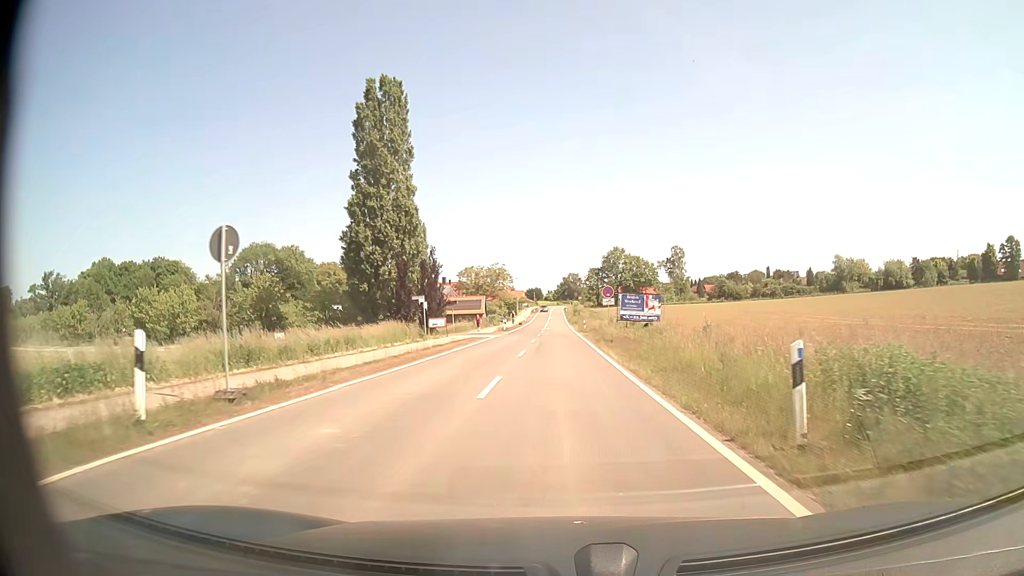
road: tertiary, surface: asphalt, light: Day
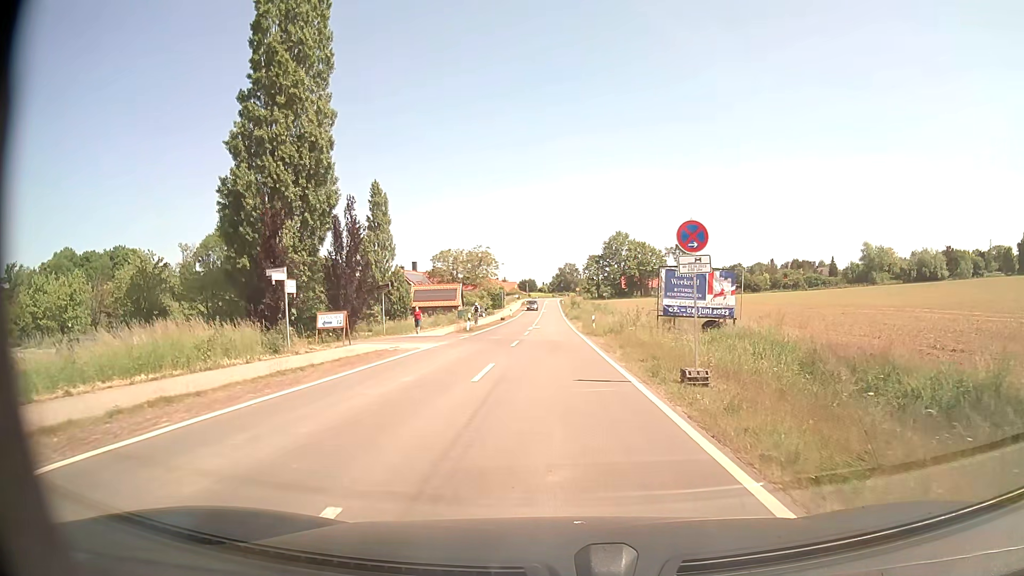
(+0.2, +22.3) m; 0°
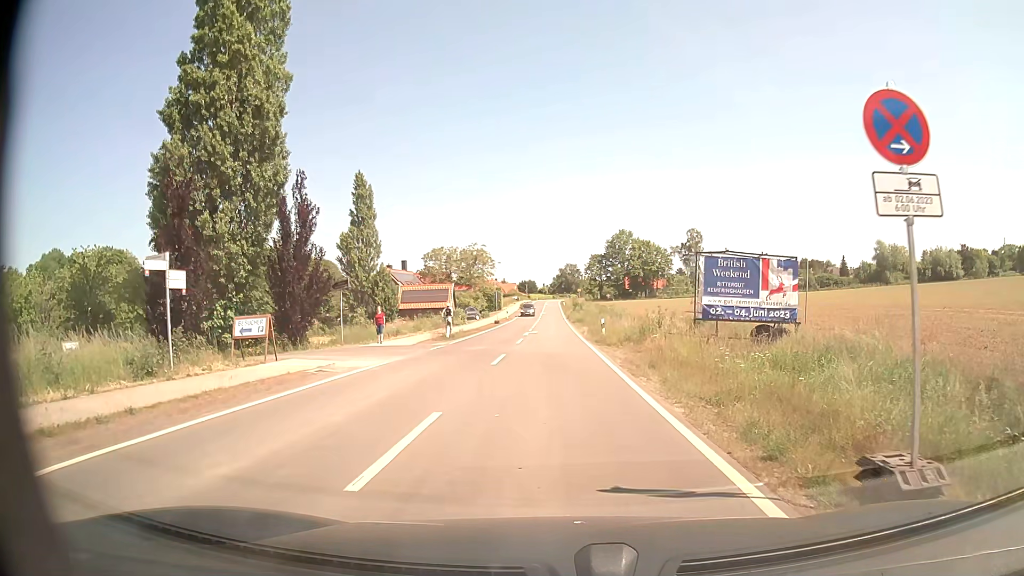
(0.0, +7.4) m; 0°
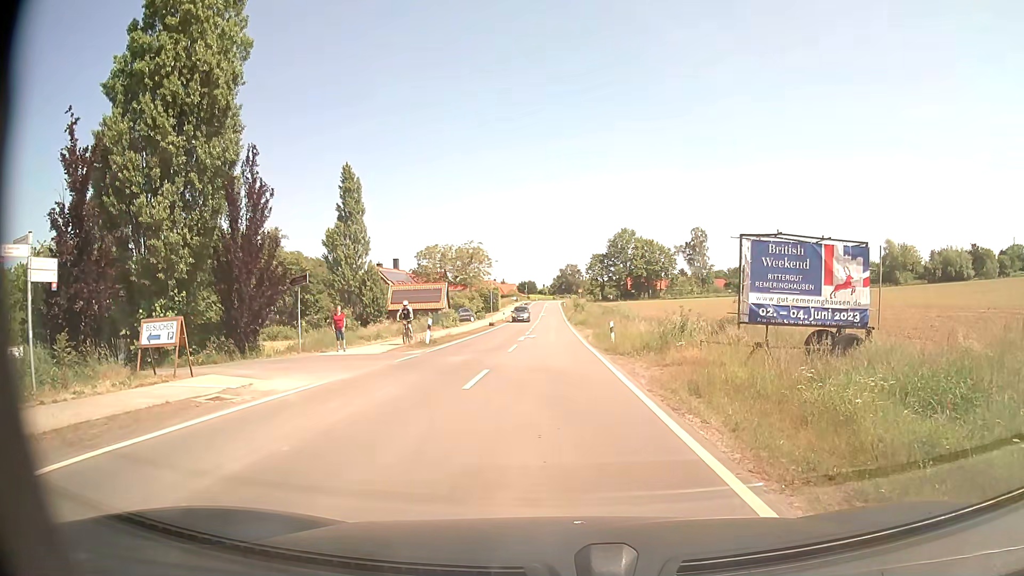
(0.0, +5.0) m; 0°
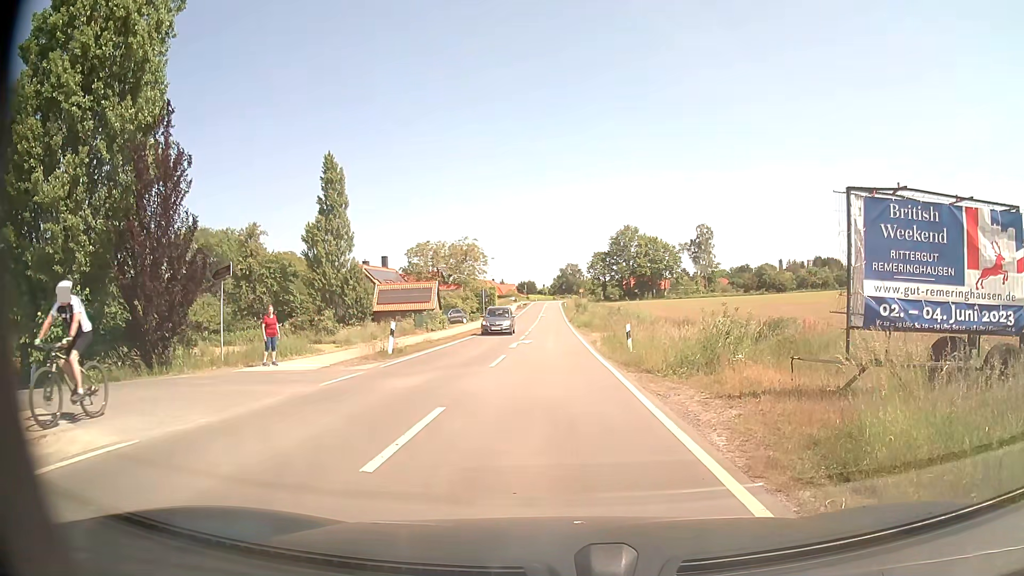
(0.0, +6.1) m; 0°
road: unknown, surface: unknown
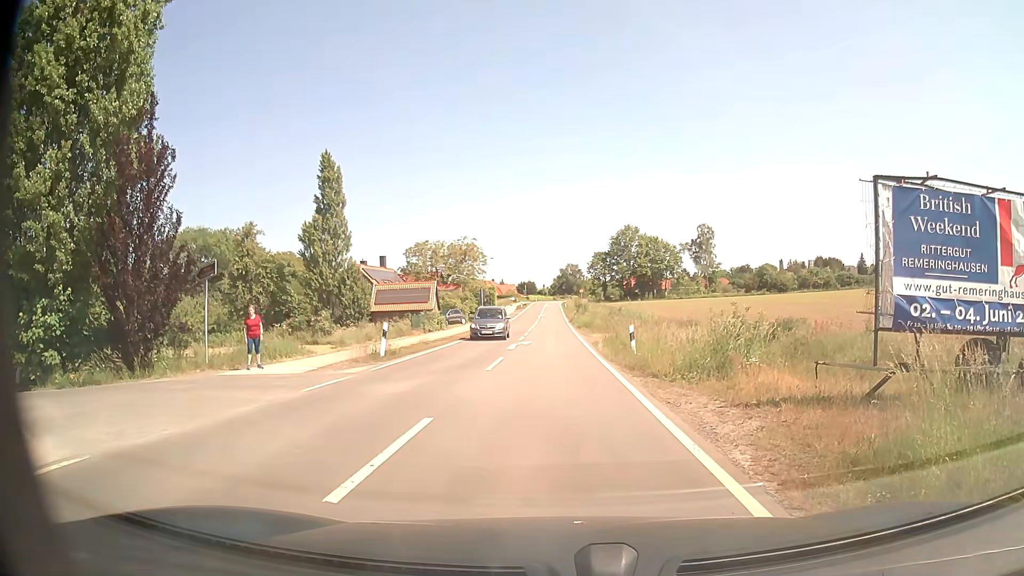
(0.0, +0.9) m; +1°
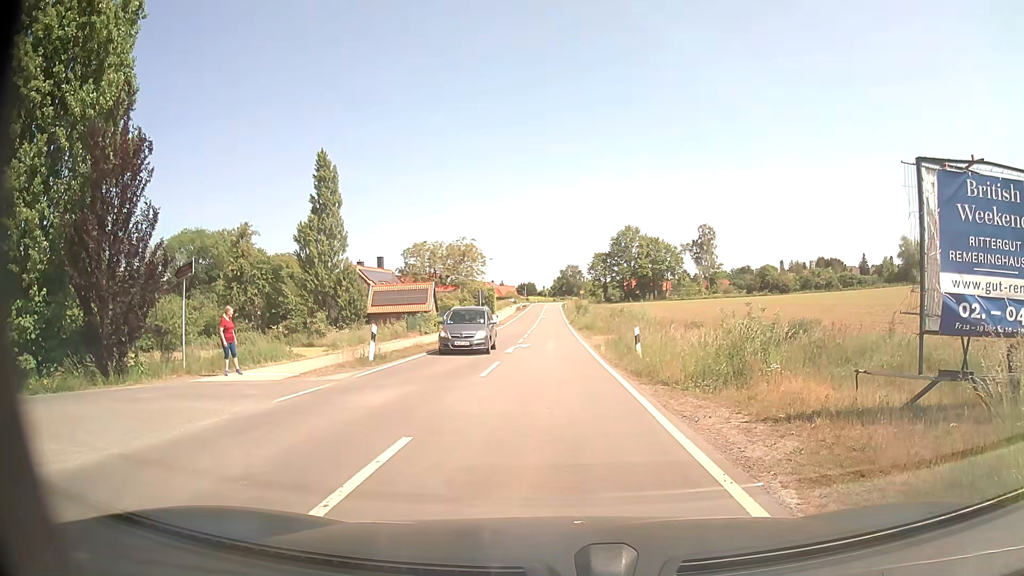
(0.0, +1.2) m; 0°
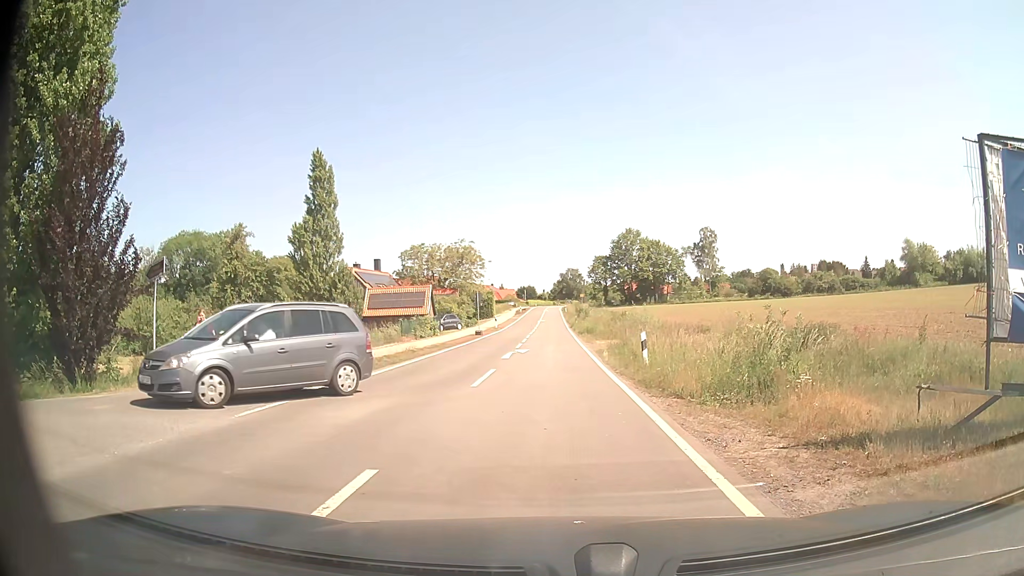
(0.0, +1.5) m; 0°
